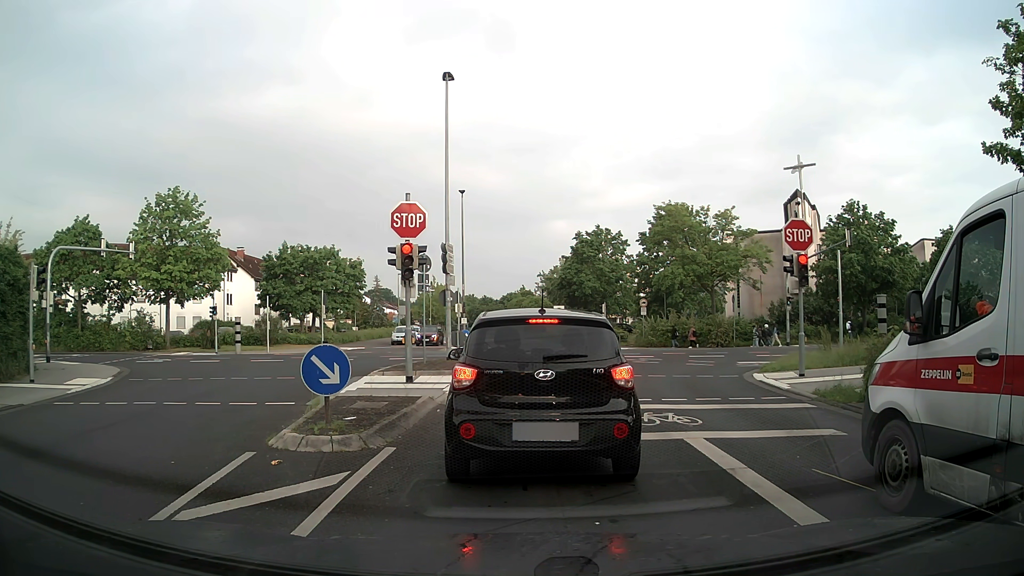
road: residential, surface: asphalt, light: Day
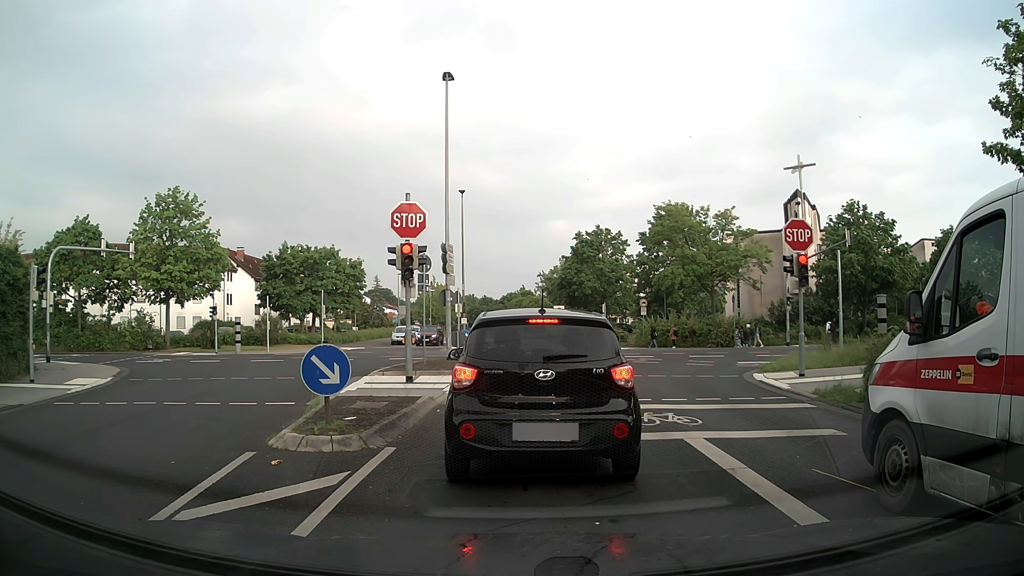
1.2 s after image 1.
(0.0, 0.0) m; 0°
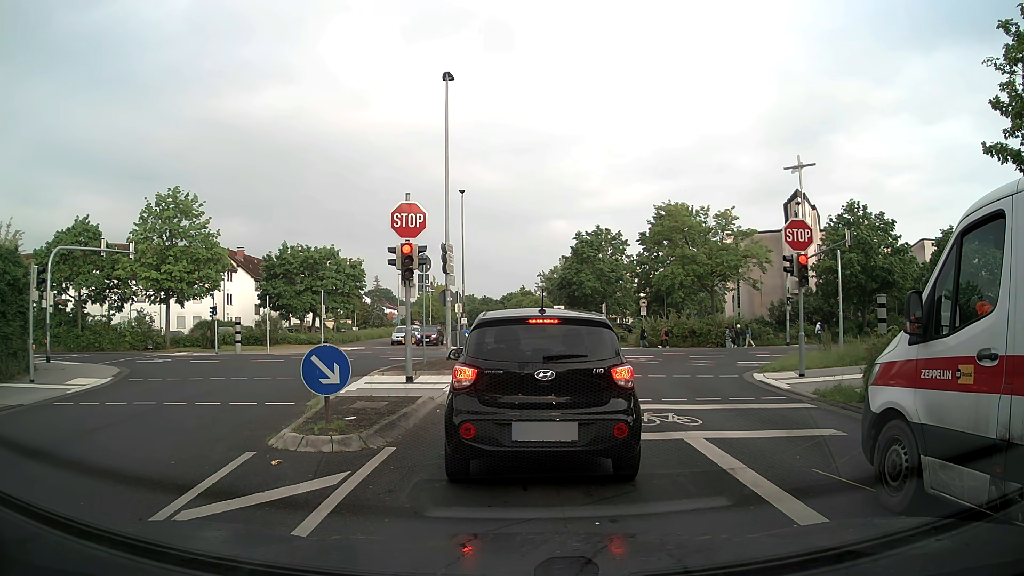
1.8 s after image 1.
(0.0, 0.0) m; 0°
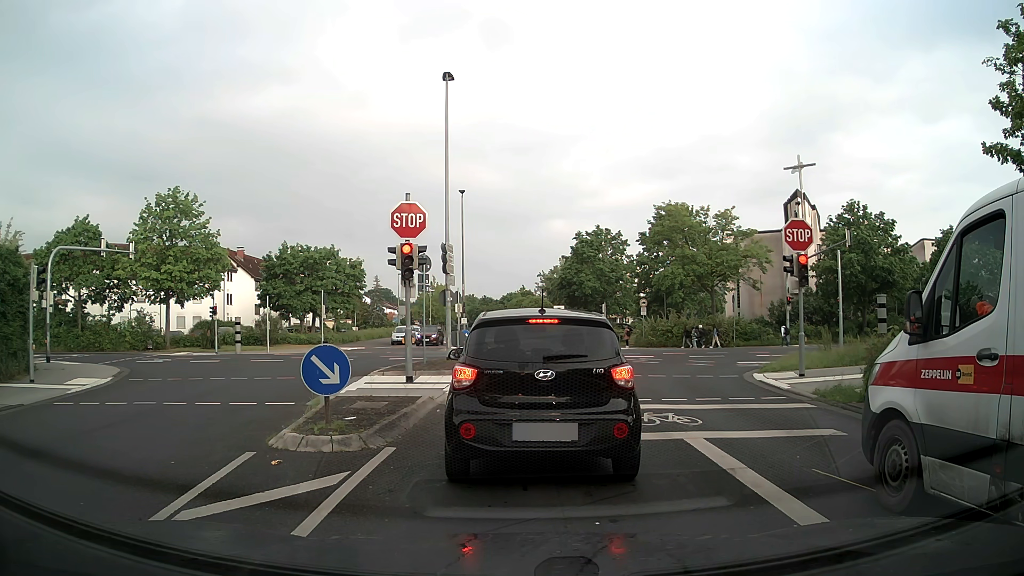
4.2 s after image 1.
(0.0, 0.0) m; 0°
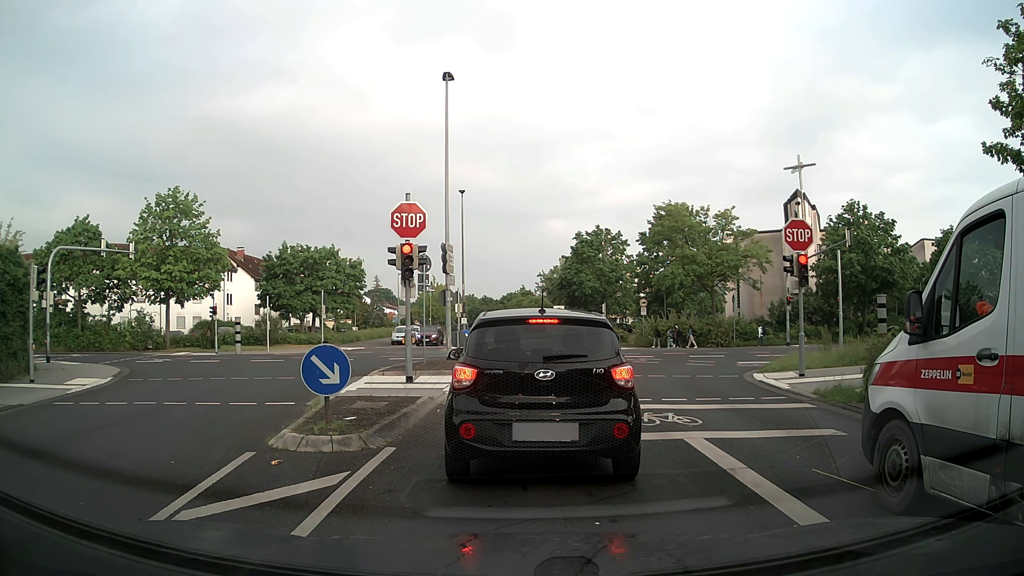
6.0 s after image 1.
(0.0, 0.0) m; 0°
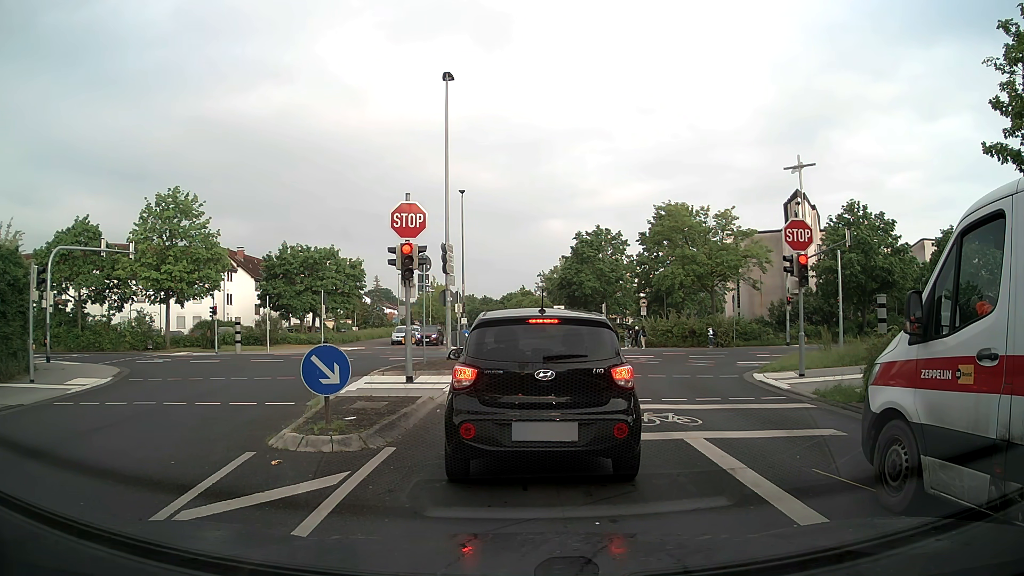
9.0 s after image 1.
(0.0, 0.0) m; 0°
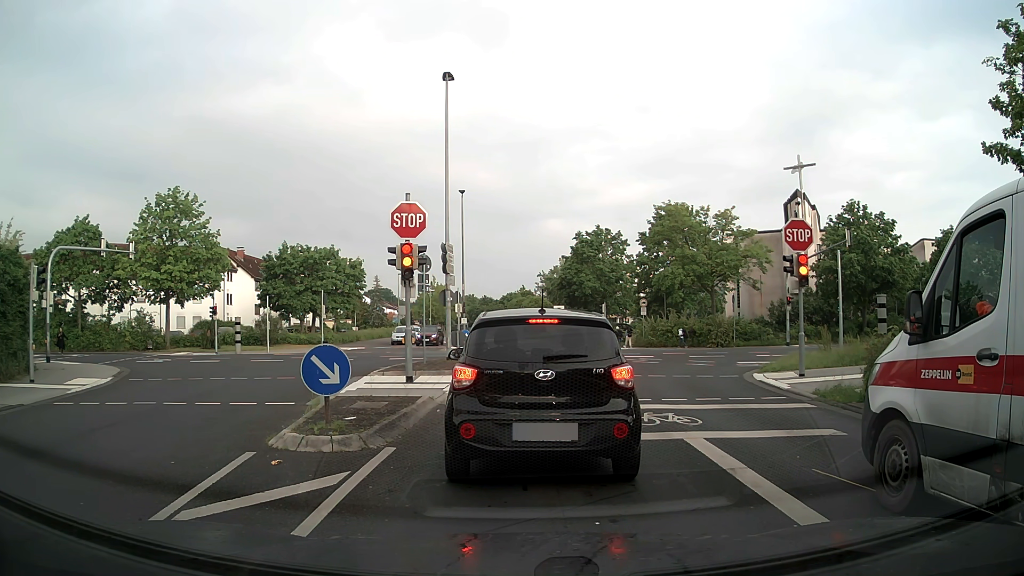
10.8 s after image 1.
(0.0, 0.0) m; 0°
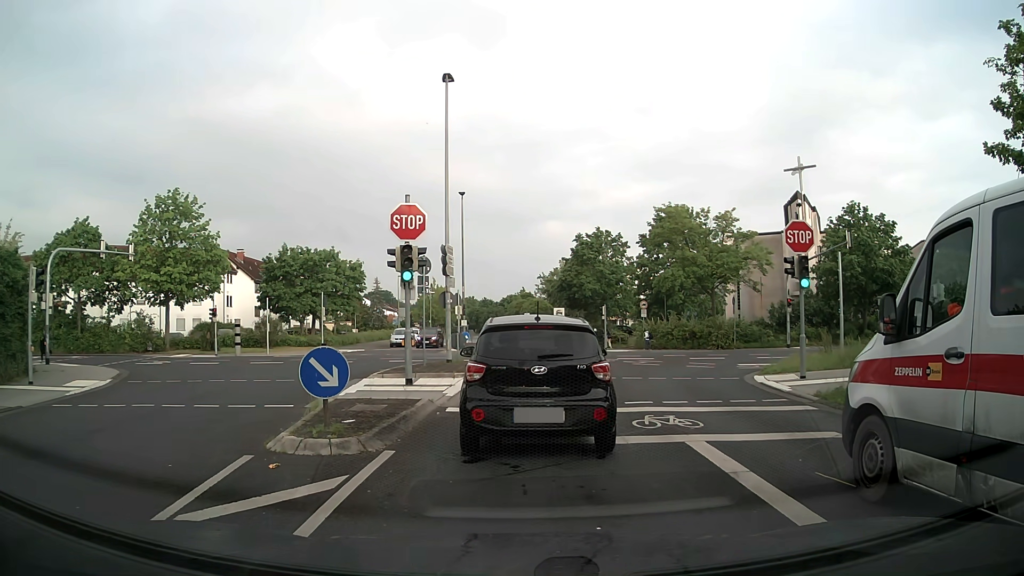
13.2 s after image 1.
(0.0, 0.0) m; 0°
